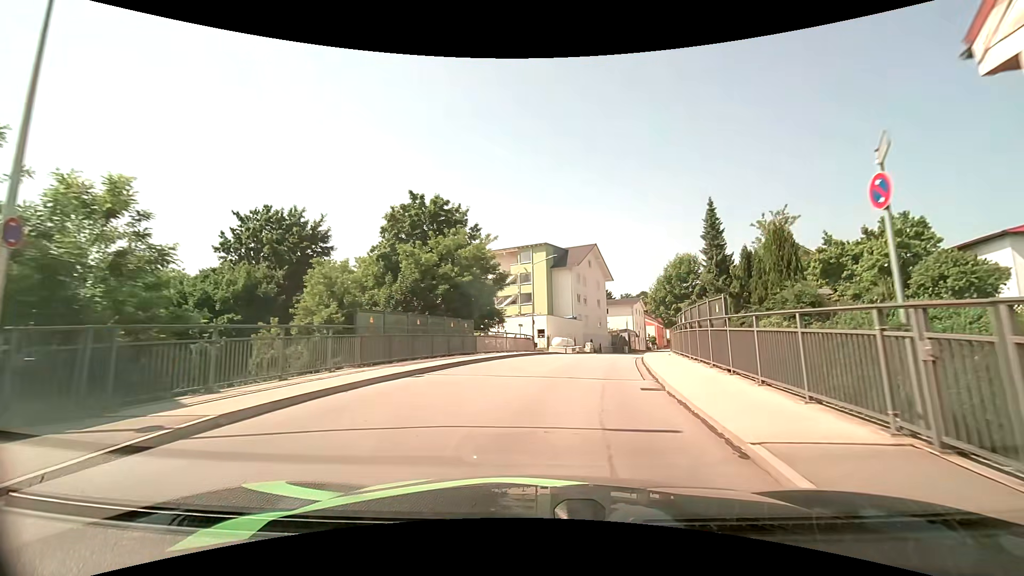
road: tertiary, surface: asphalt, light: Day
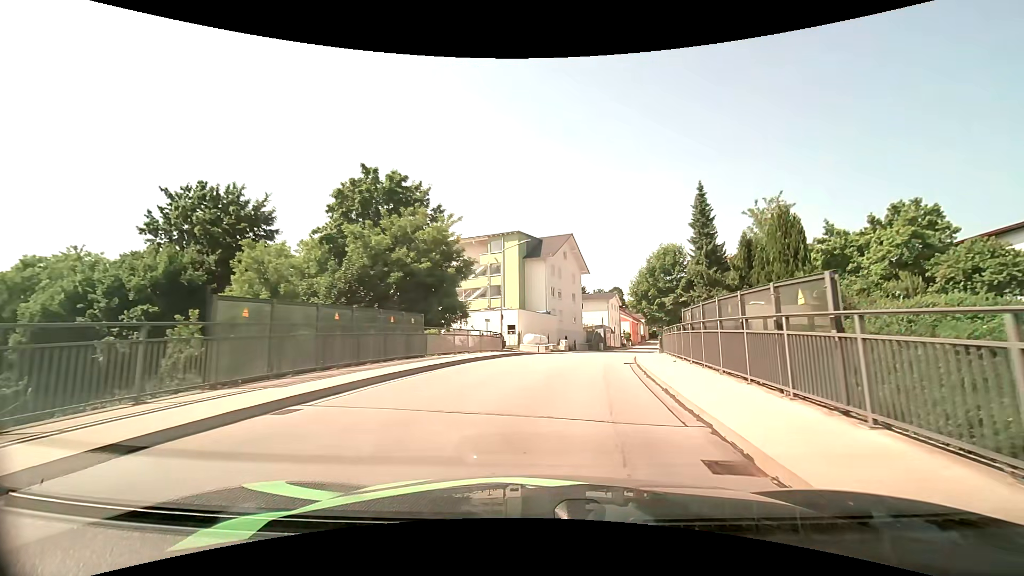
(+0.2, +5.7) m; +4°
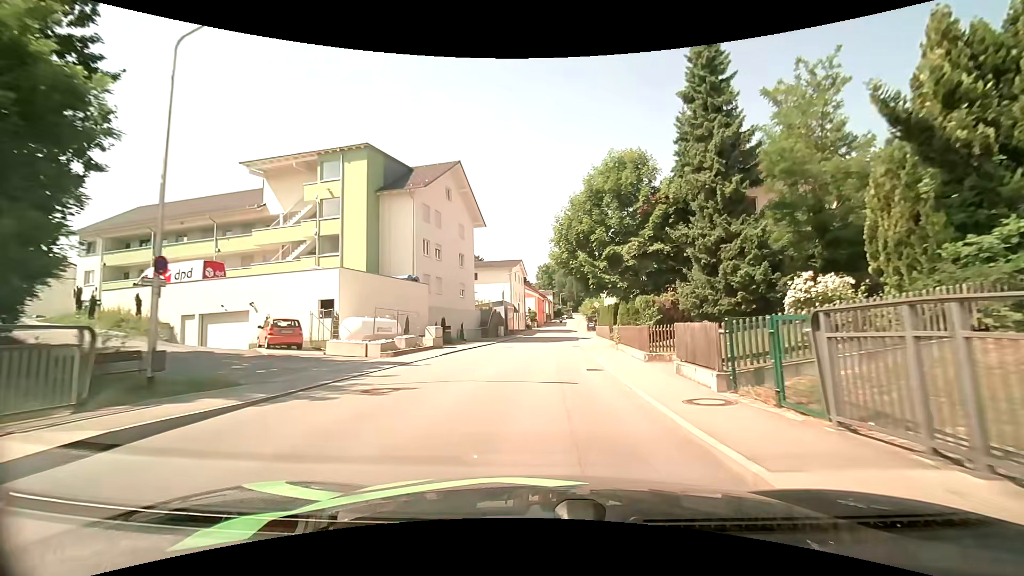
(+2.9, +25.2) m; +12°
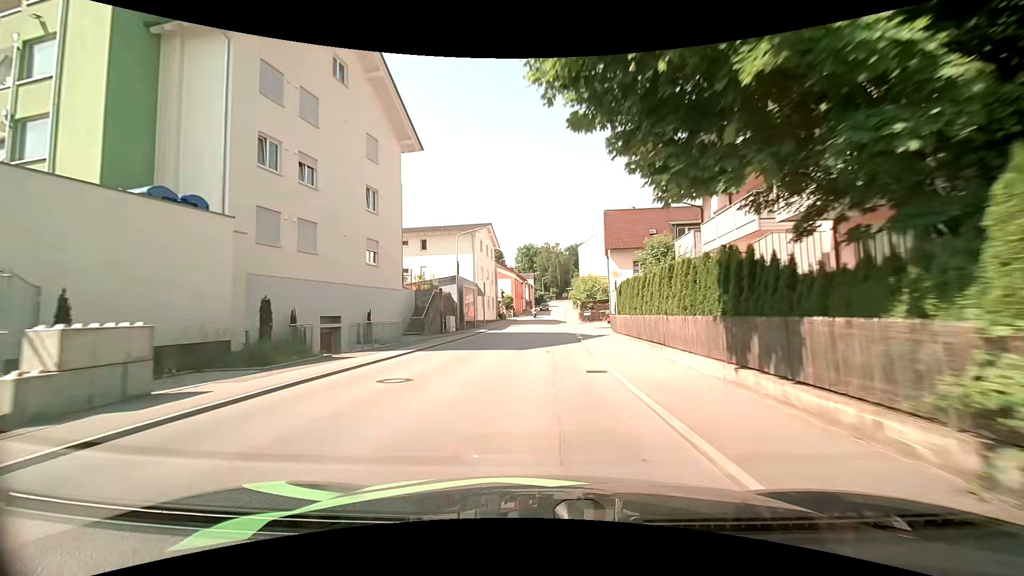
(+0.7, +21.8) m; +2°
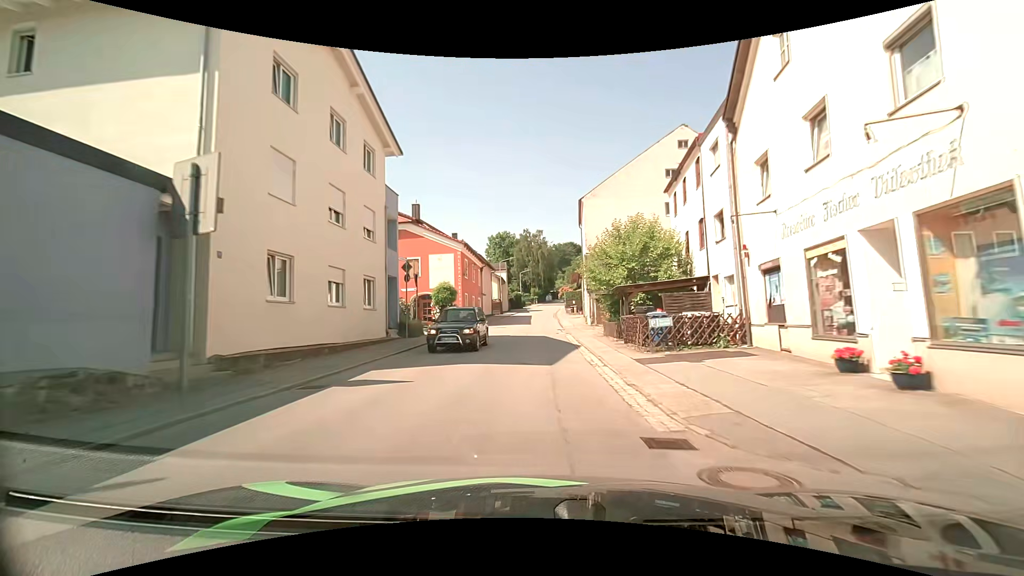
(+1.3, +38.5) m; +3°
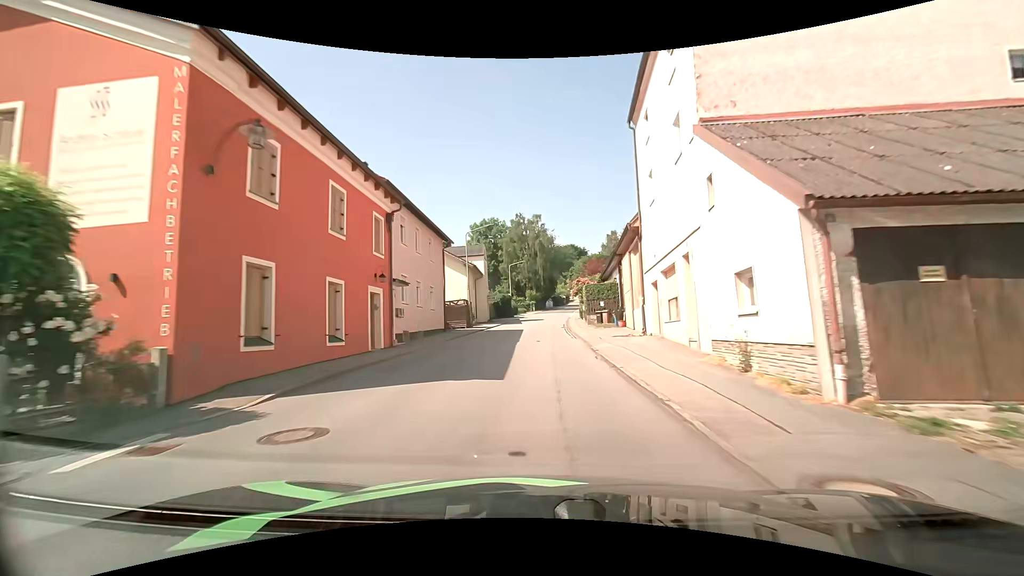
(-0.1, +31.5) m; 0°
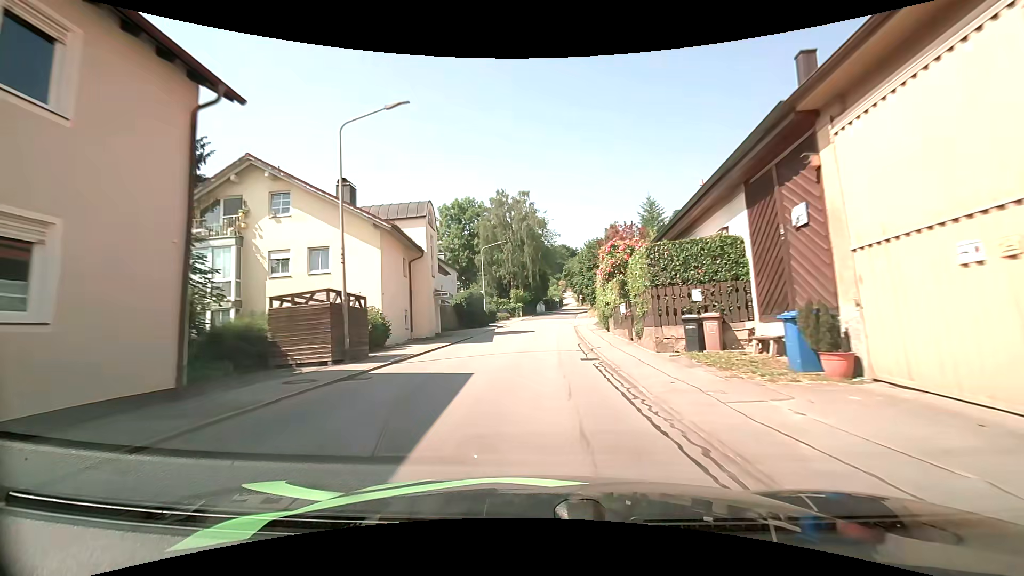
(+0.1, +23.5) m; +1°
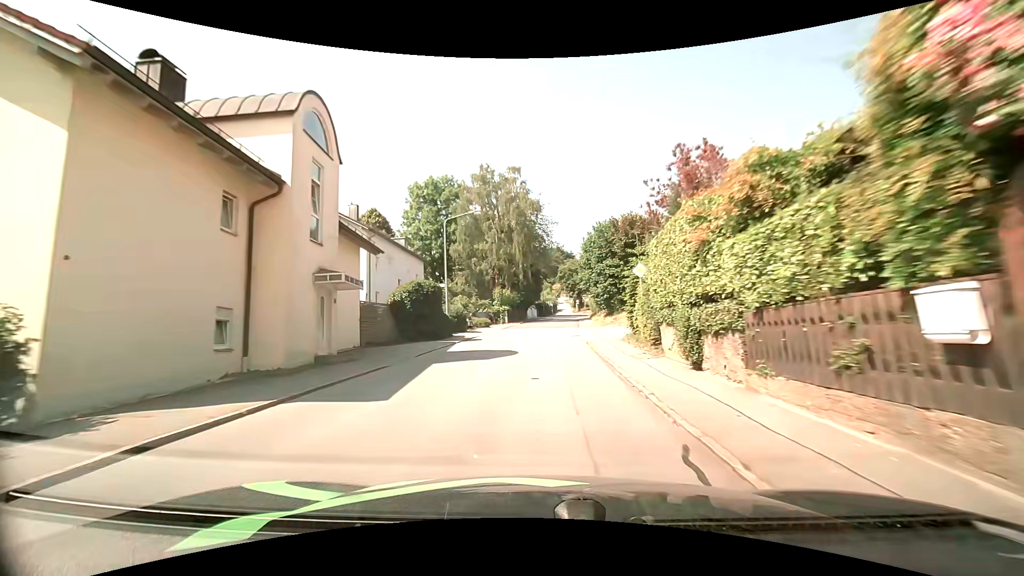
(+0.2, +15.6) m; +1°
(0, +10) (0, +20) (+1, +30) (+2, +40) (+2, +50) (+3, +60) (+4, +70) (+4, +80) (+6, +90) (+8, +99) m
